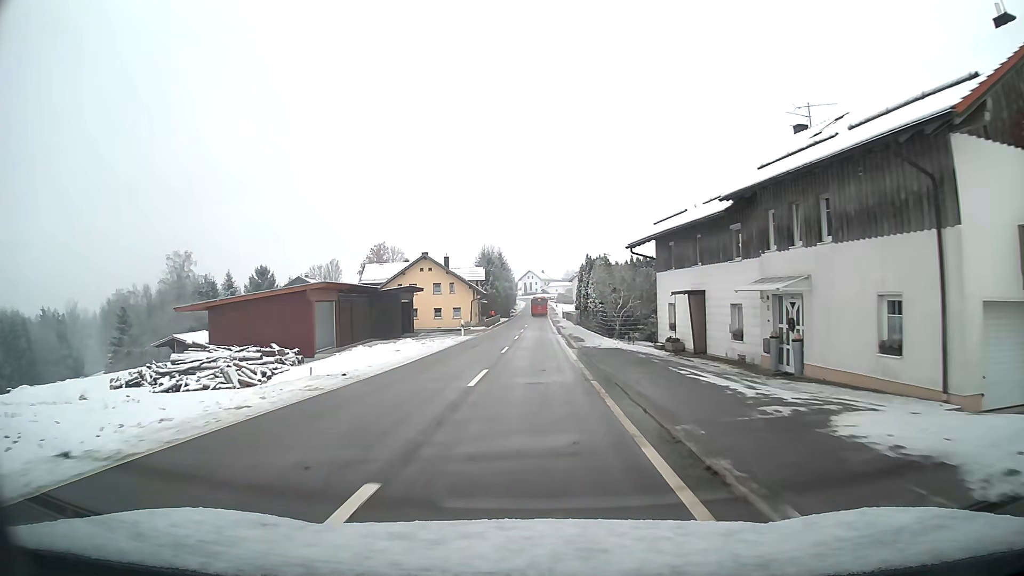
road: tertiary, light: Day
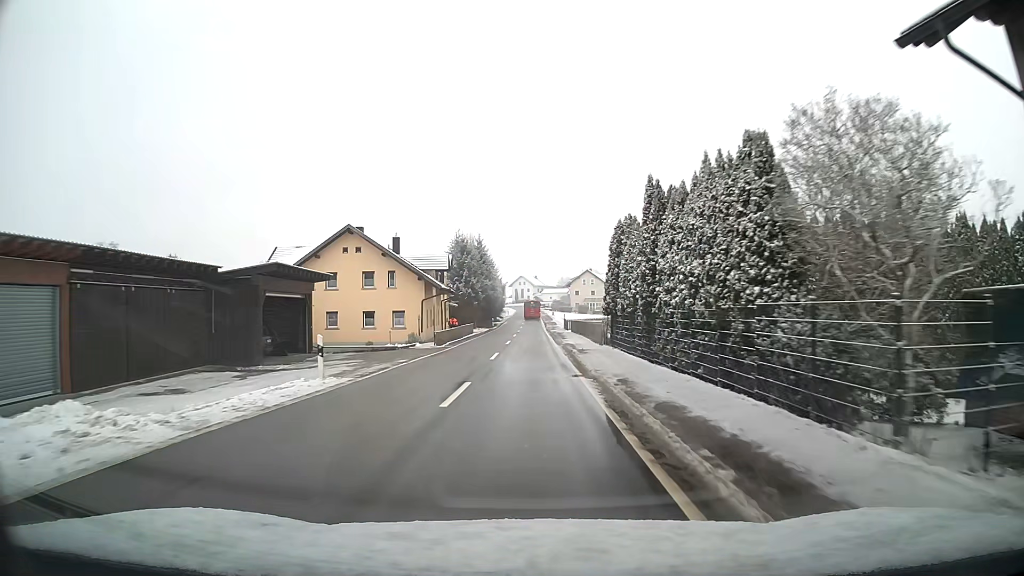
(+0.2, +26.5) m; +1°
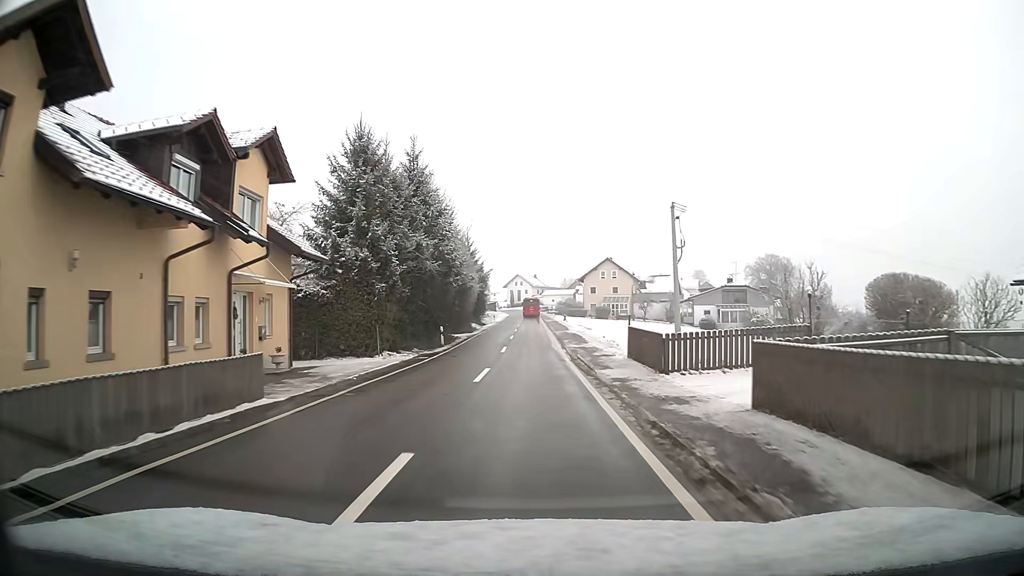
(-0.1, +43.5) m; 0°
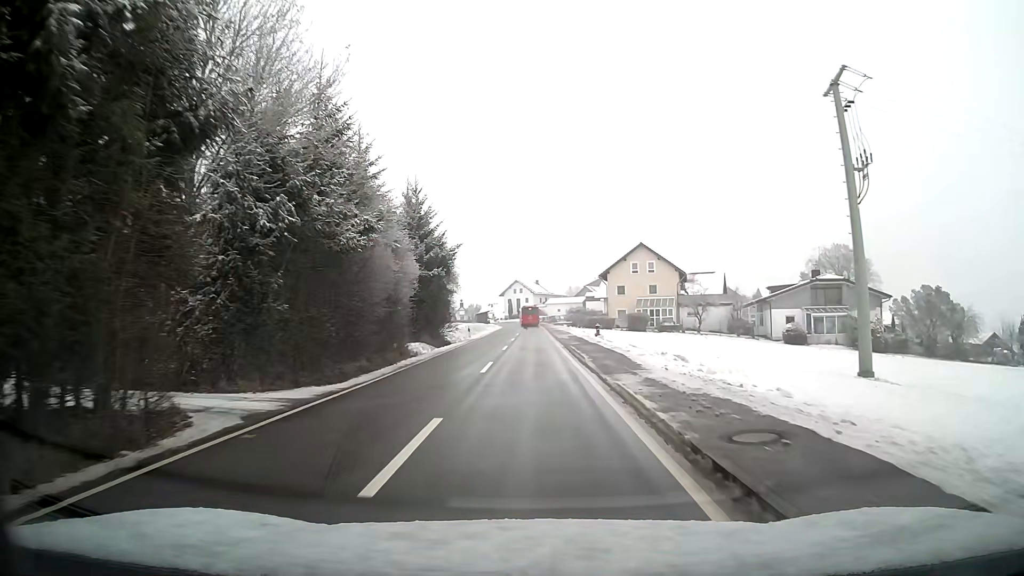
(-0.1, +34.2) m; 0°
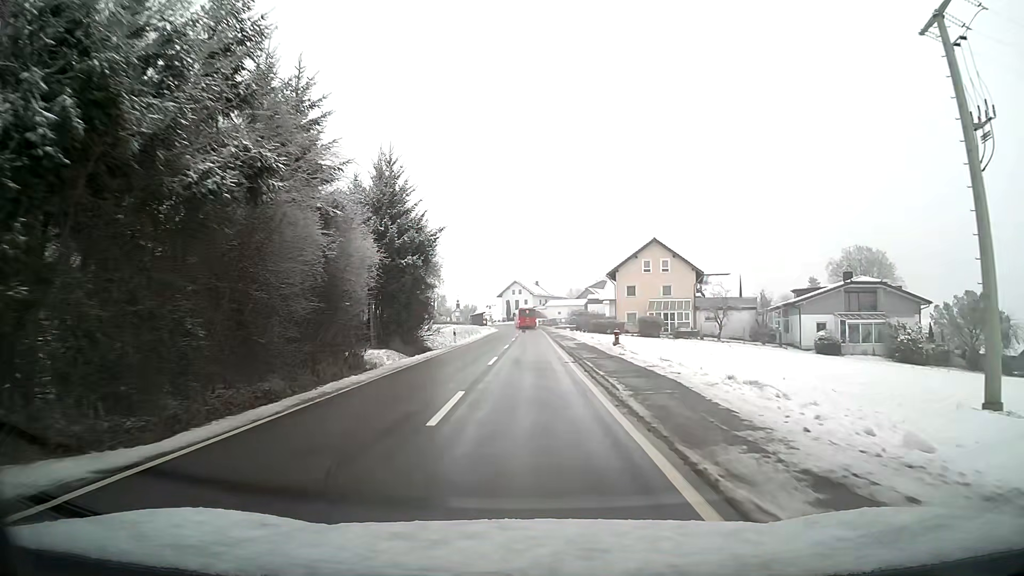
(0.0, +8.4) m; 0°
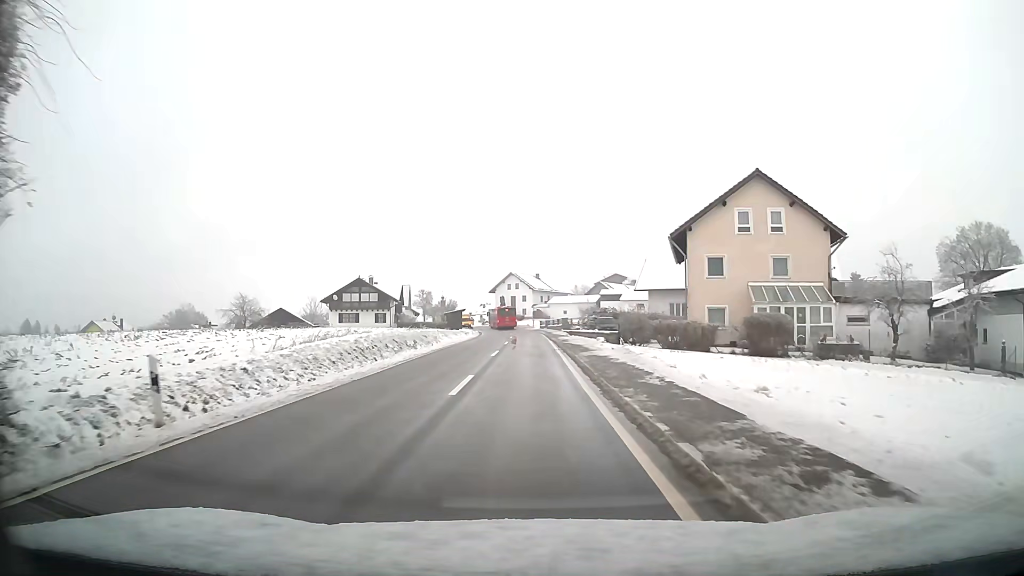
(0.0, +32.8) m; 0°
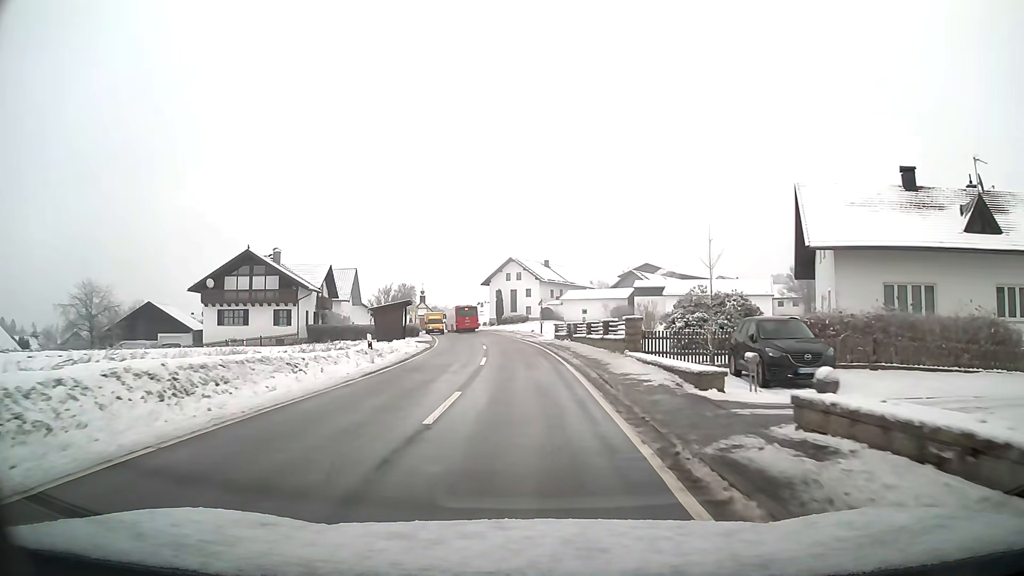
(-0.2, +39.0) m; -1°
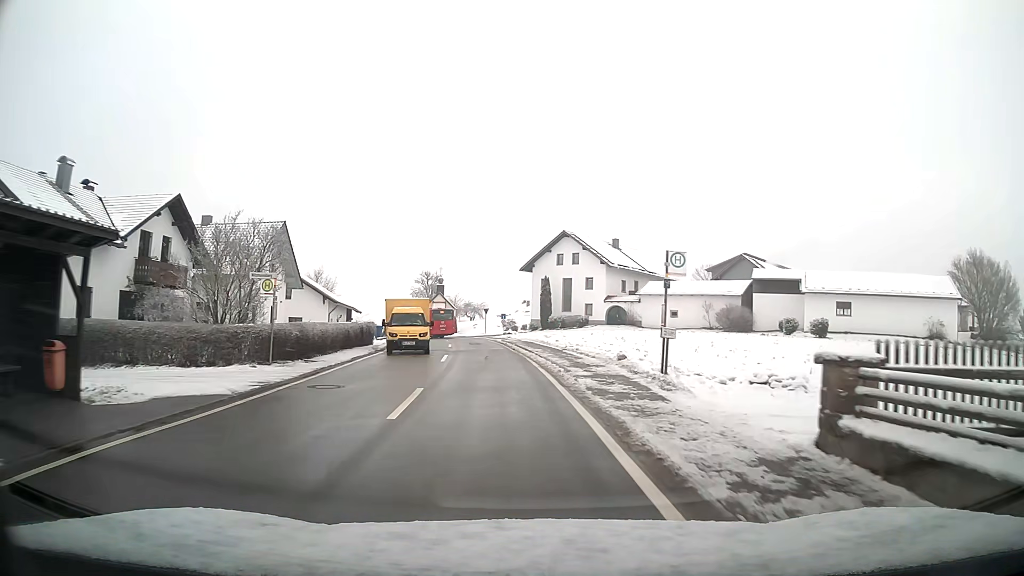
(-1.1, +35.6) m; -5°
(0, +10) (-1, +20) (-2, +30) (-3, +40) (-5, +50) (-7, +59) (-11, +69) (-16, +77) (-23, +84) (-31, +91) m
